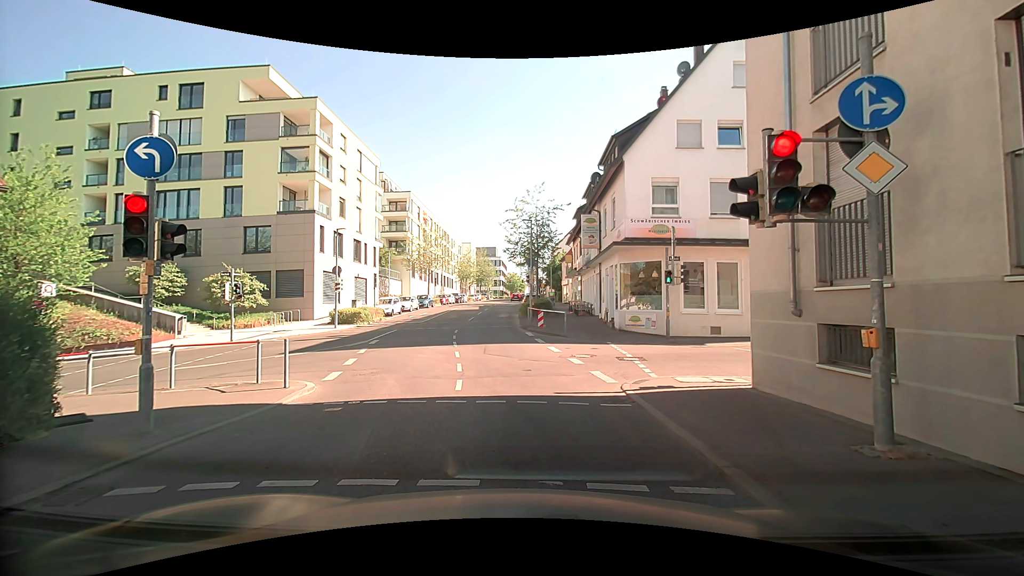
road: tertiary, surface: asphalt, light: Day
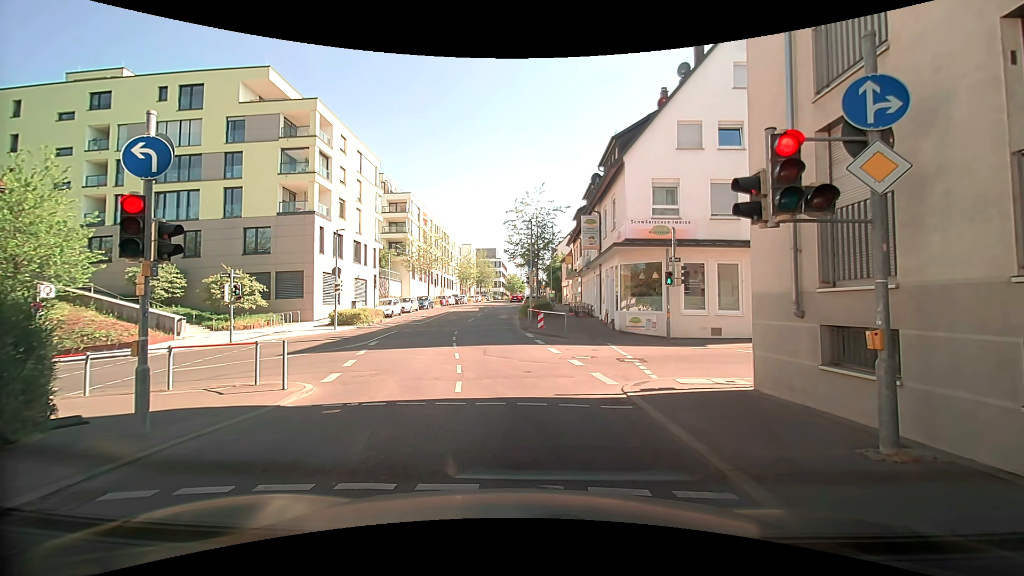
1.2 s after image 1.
(0.0, 0.0) m; 0°
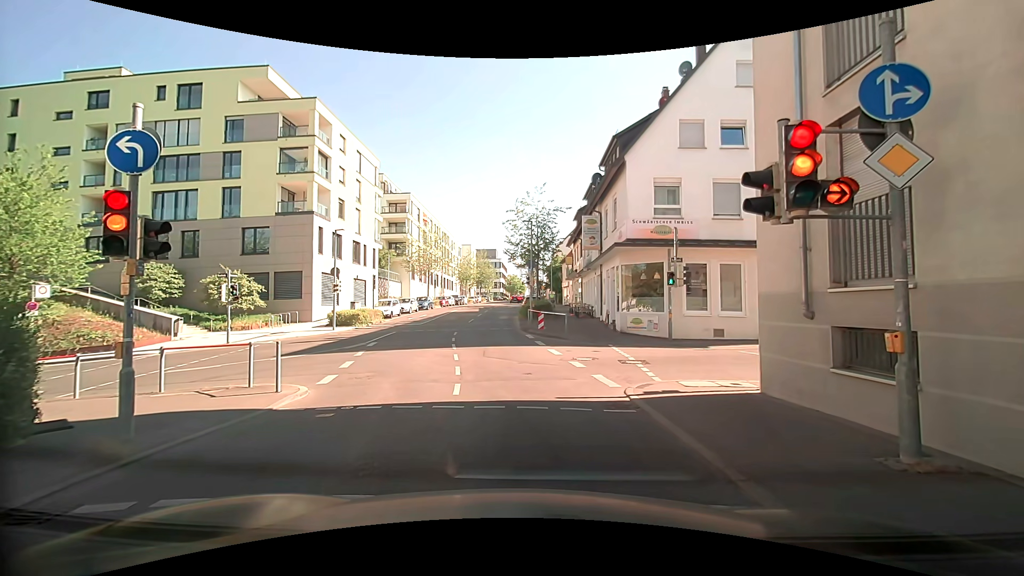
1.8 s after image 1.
(0.0, +0.3) m; 0°
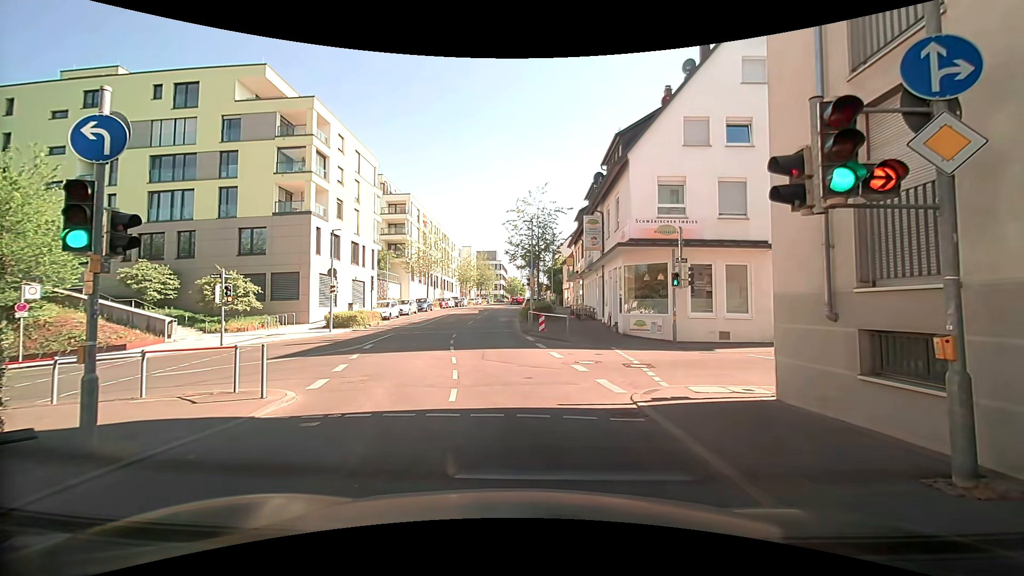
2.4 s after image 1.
(0.0, +0.6) m; 0°
